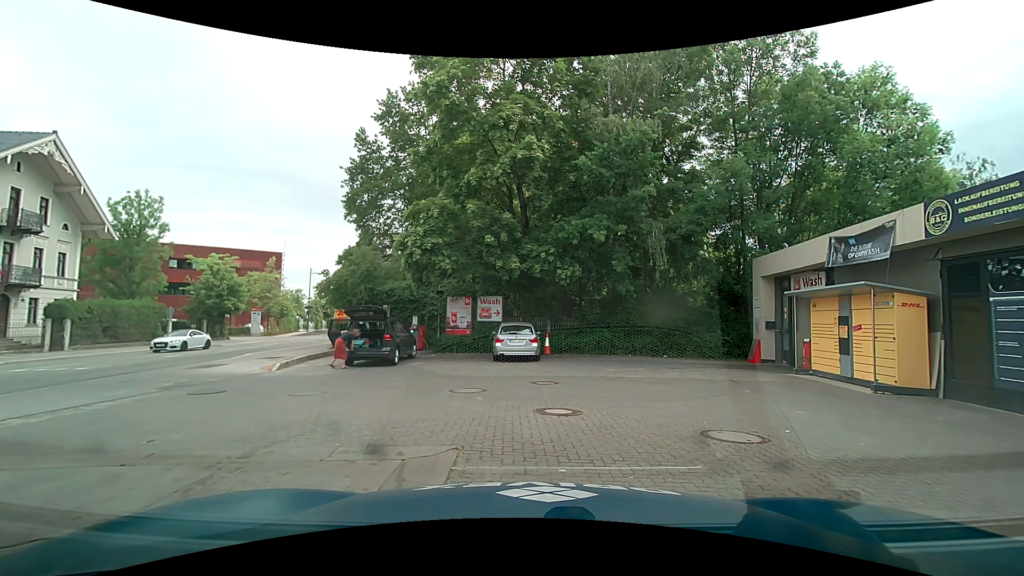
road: secondary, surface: asphalt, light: Day
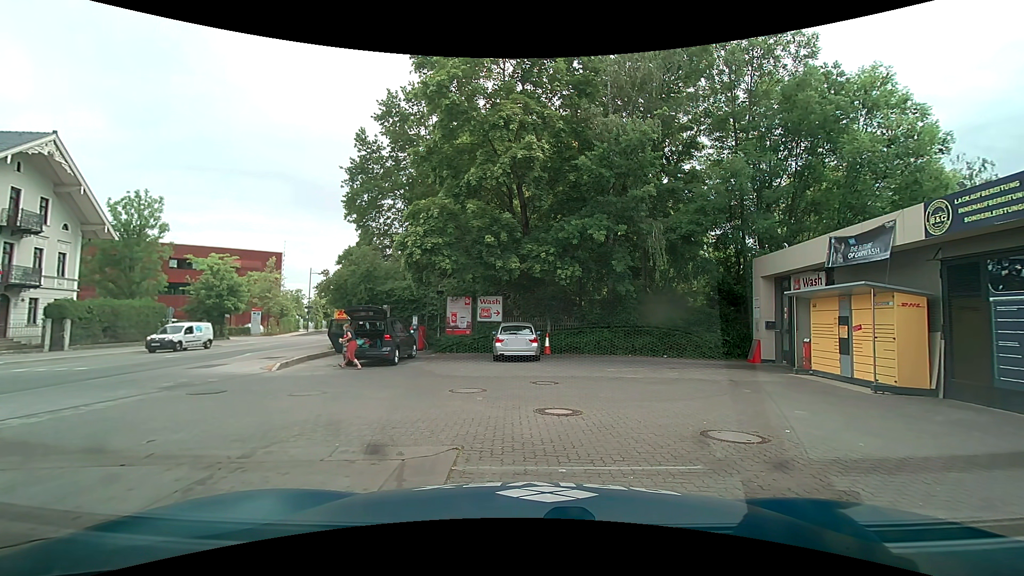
(0.0, 0.0) m; 0°
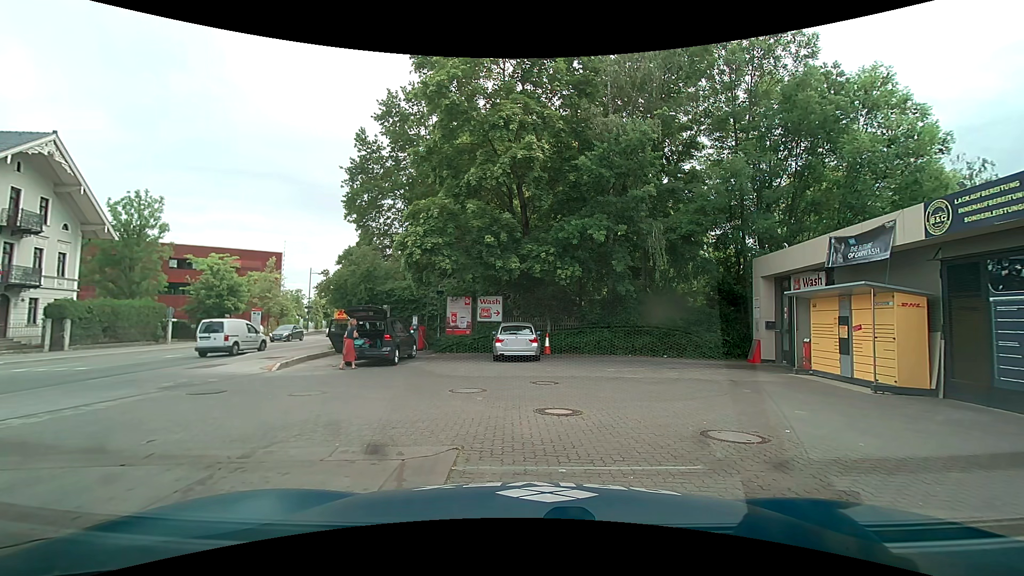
(0.0, 0.0) m; 0°
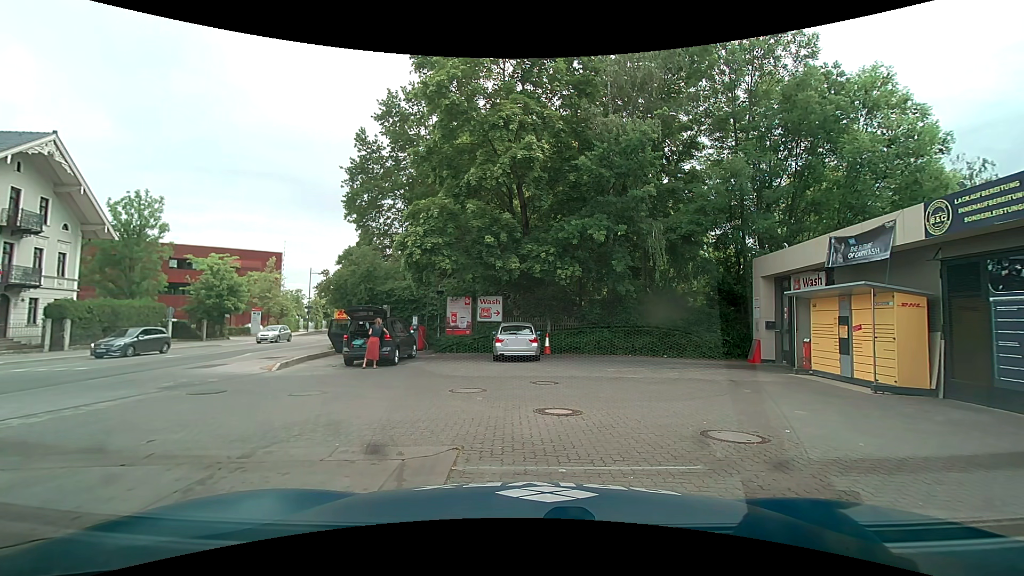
(0.0, 0.0) m; 0°
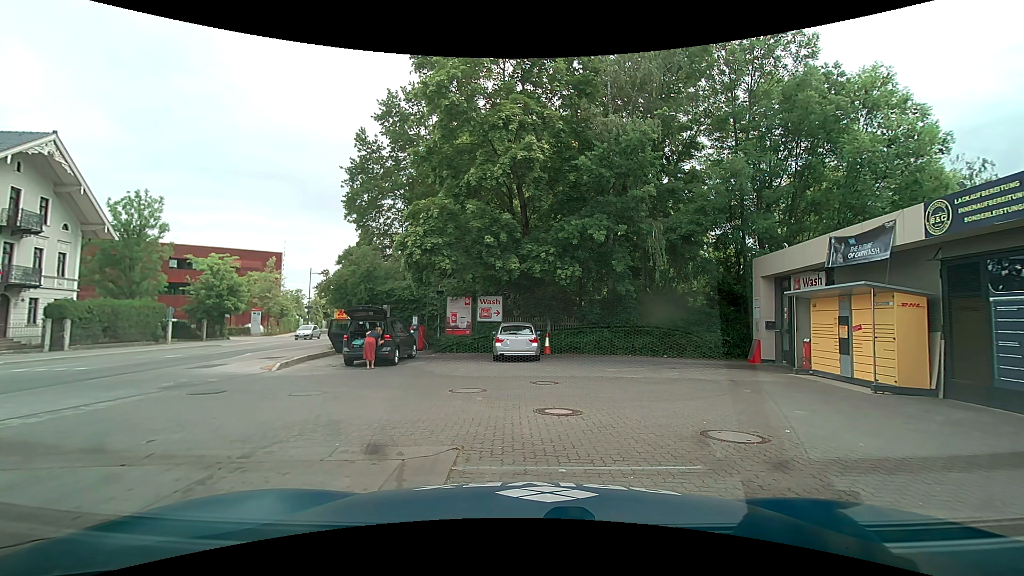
(0.0, 0.0) m; 0°
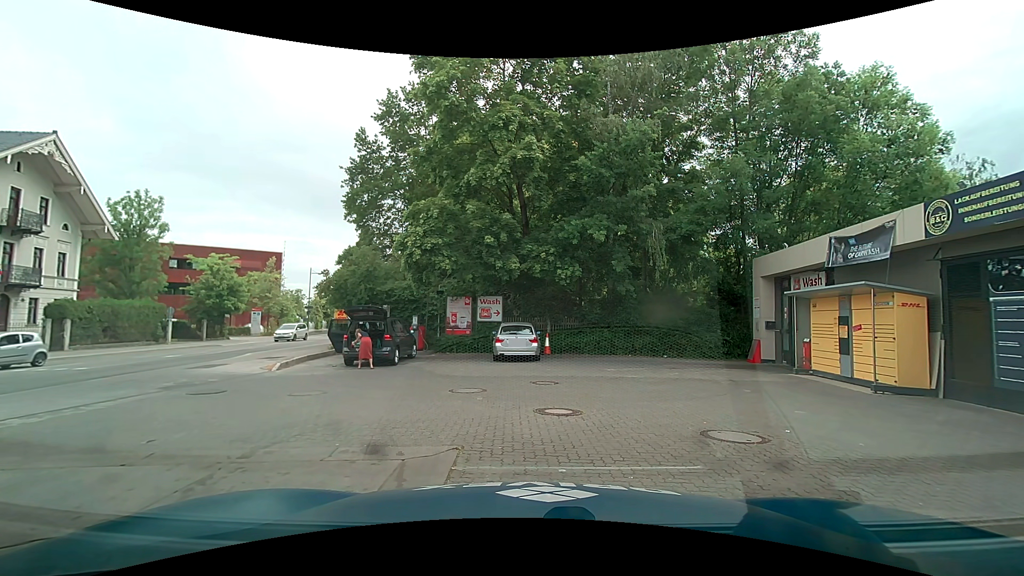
(0.0, 0.0) m; 0°
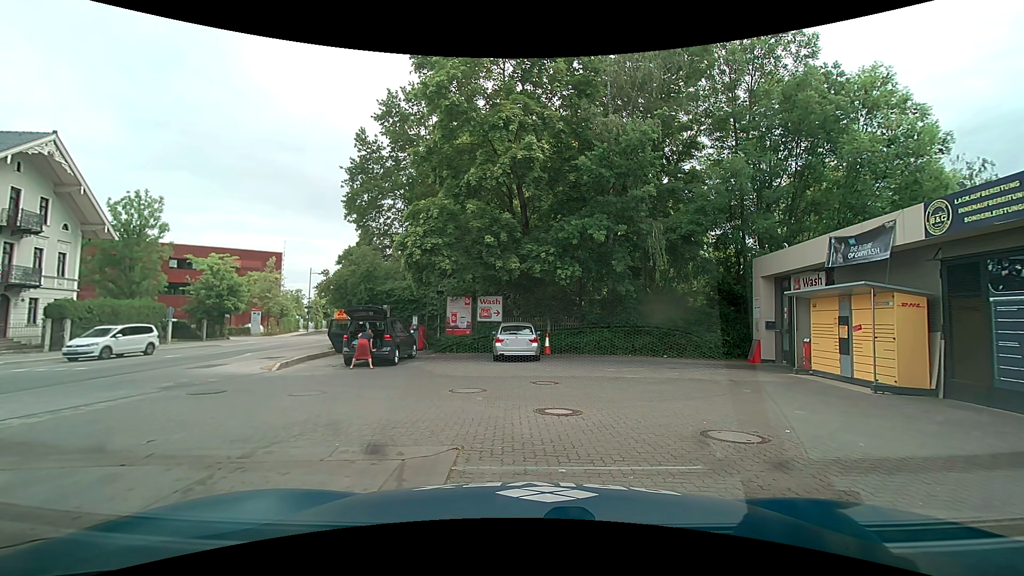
(0.0, 0.0) m; 0°
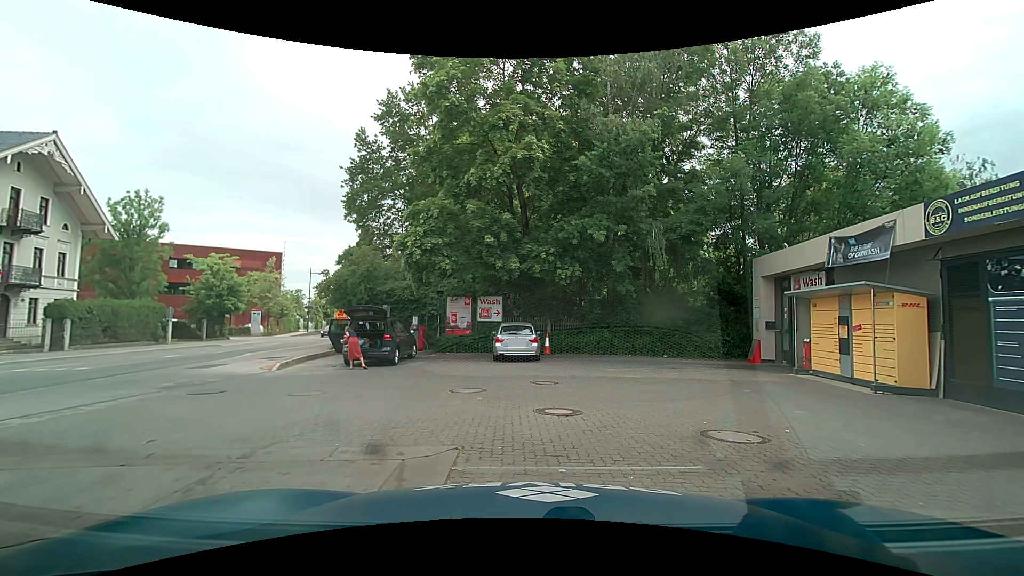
(0.0, 0.0) m; 0°
